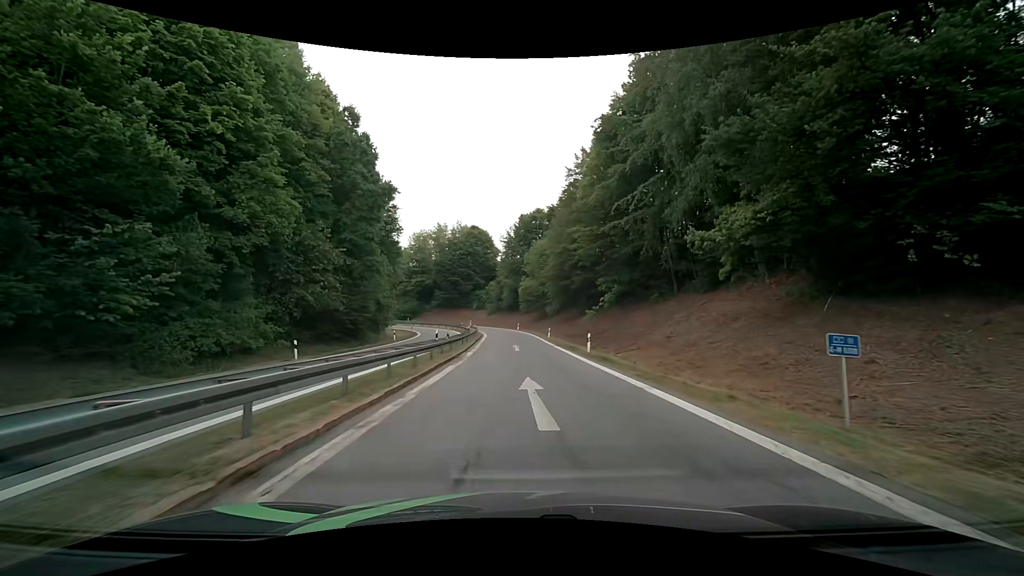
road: motorway_link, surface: asphalt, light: Day
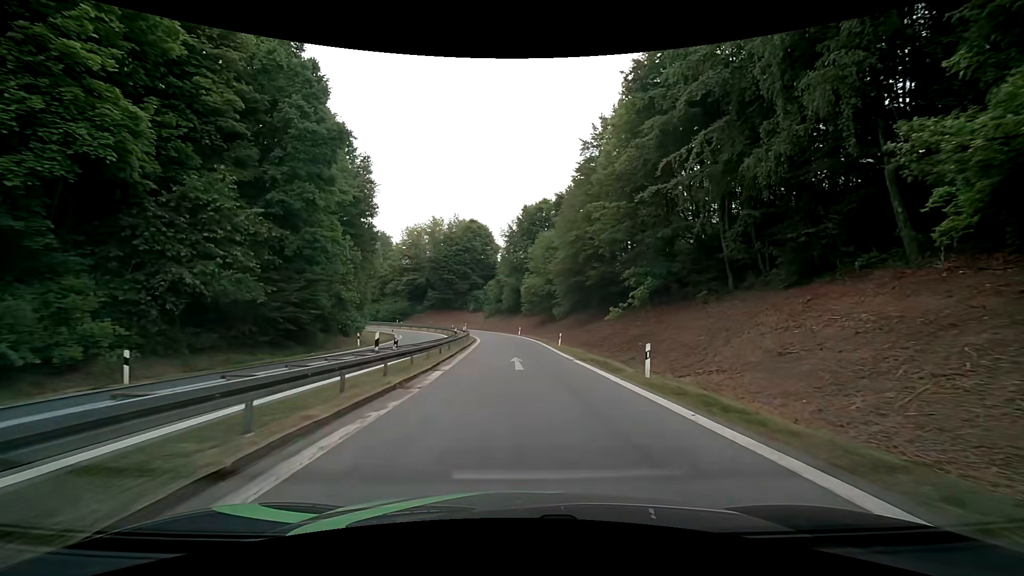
(0.0, +12.0) m; 0°
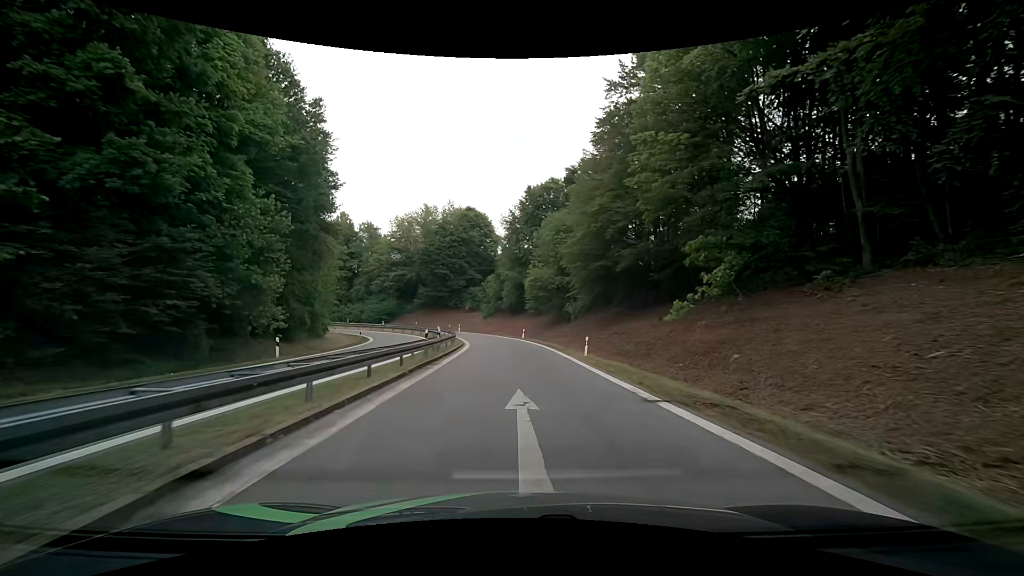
(0.0, +13.7) m; 0°
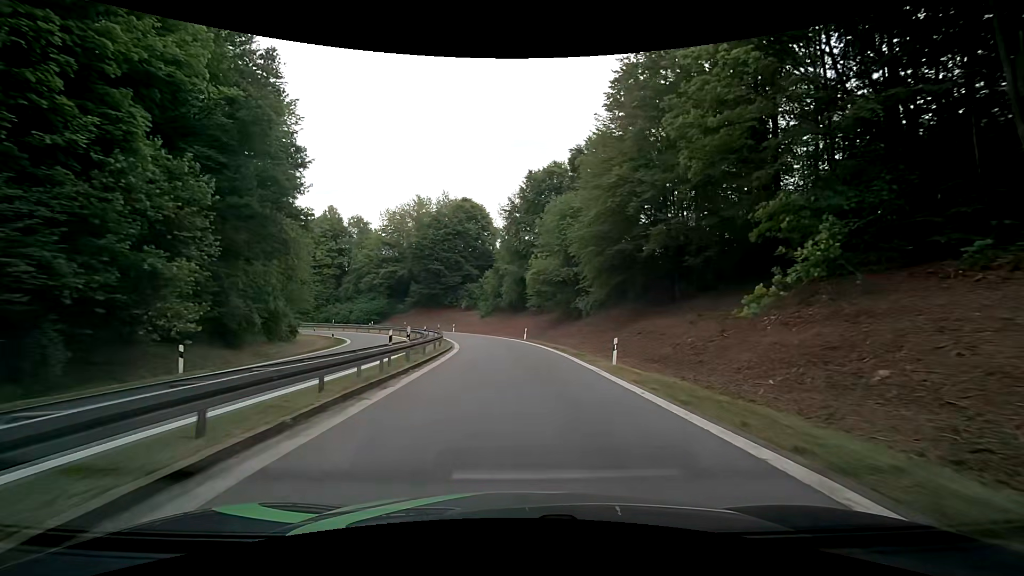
(0.0, +7.4) m; 0°
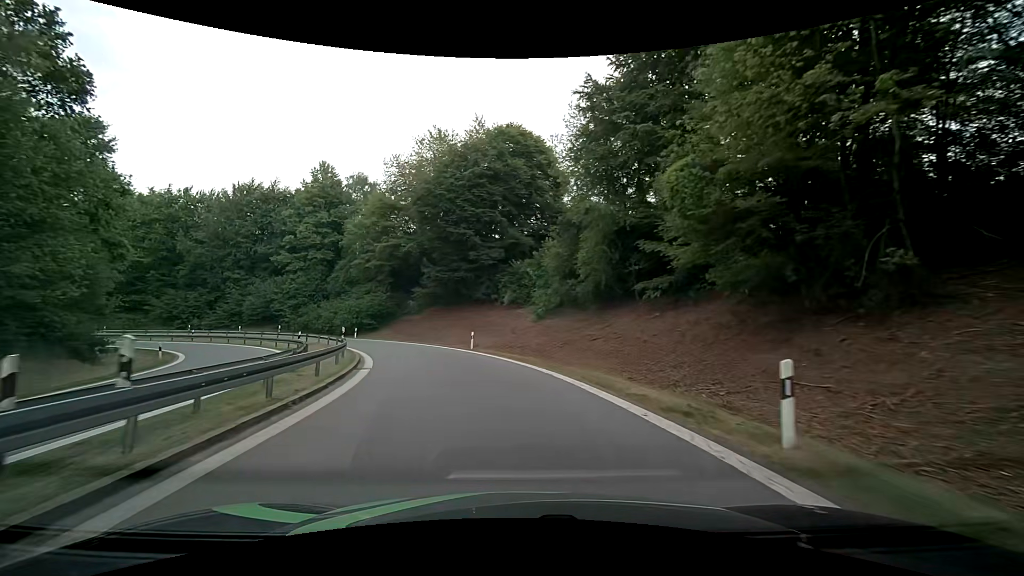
(-1.4, +37.3) m; -7°
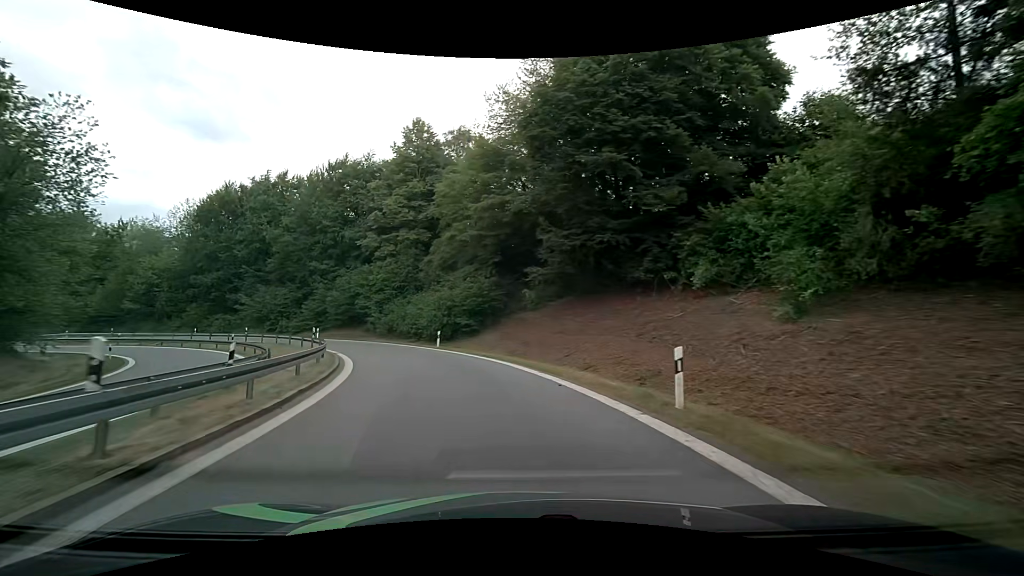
(-2.8, +21.1) m; -15°
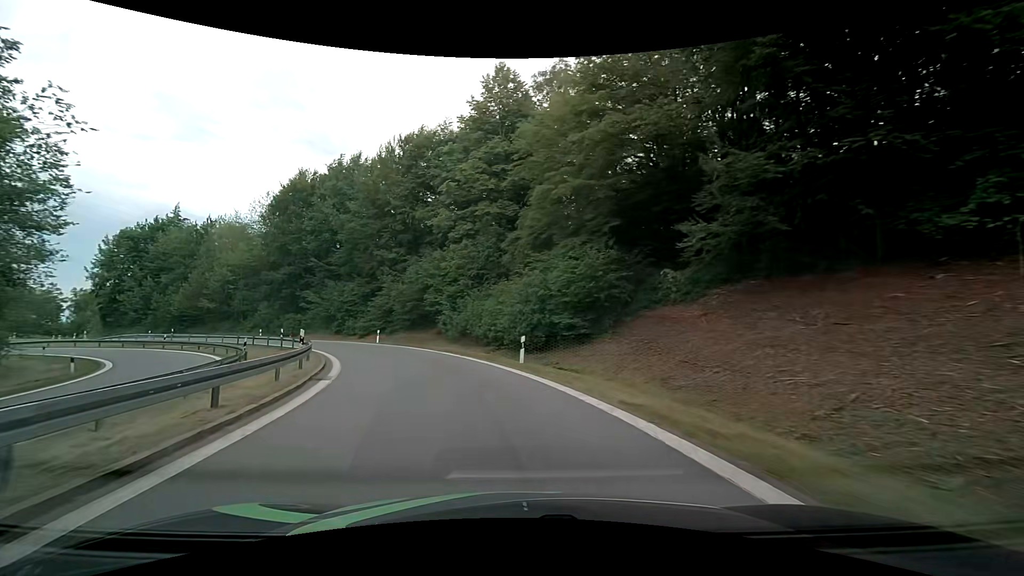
(-1.4, +13.8) m; -12°
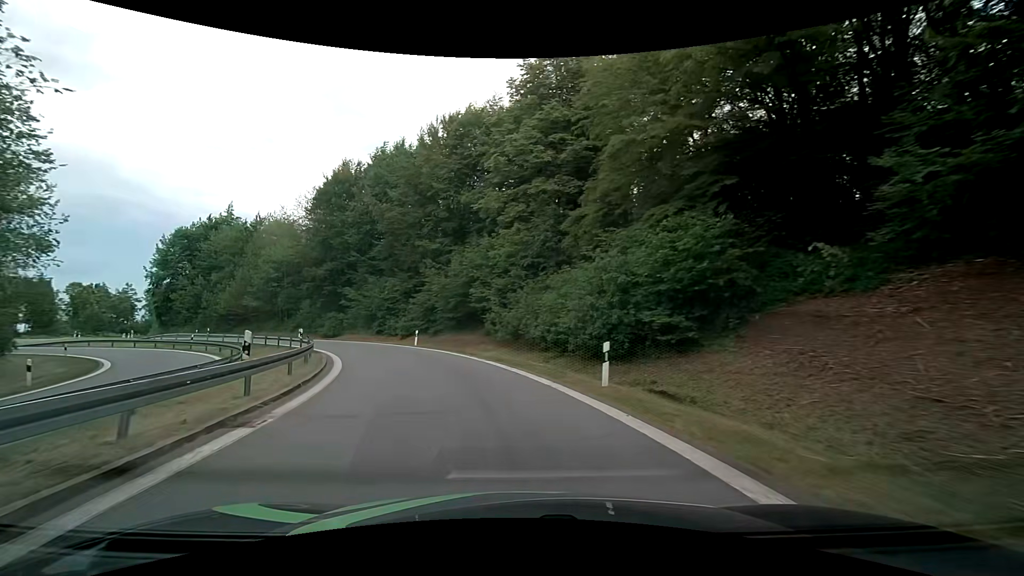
(-0.4, +6.8) m; -6°
(-1, +10) (-3, +20) (-7, +29) (-13, +37) (-19, +45) (-26, +52) (-34, +58) (-43, +63) (-51, +68) (-60, +74) m
